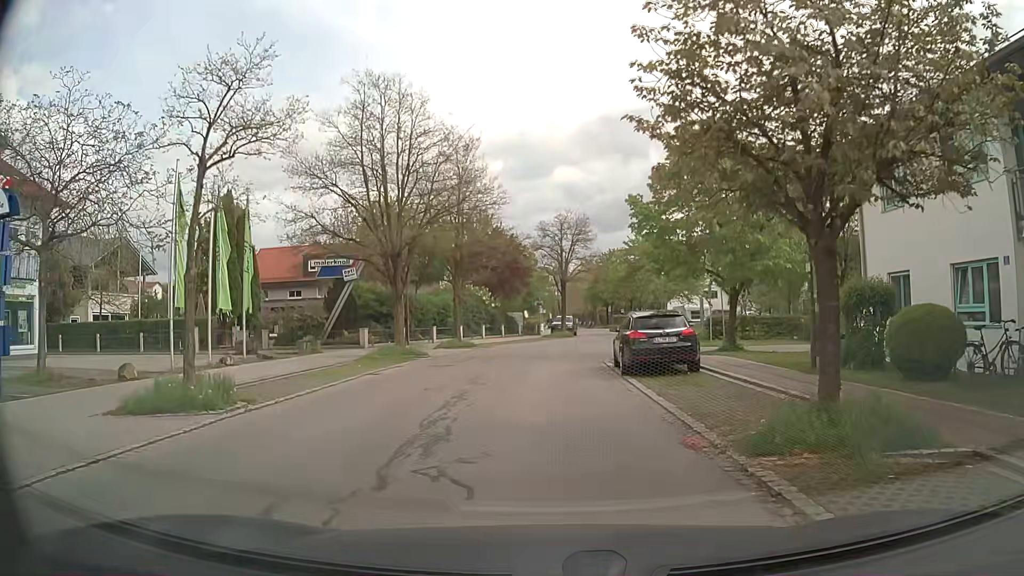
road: residential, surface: asphalt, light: Day
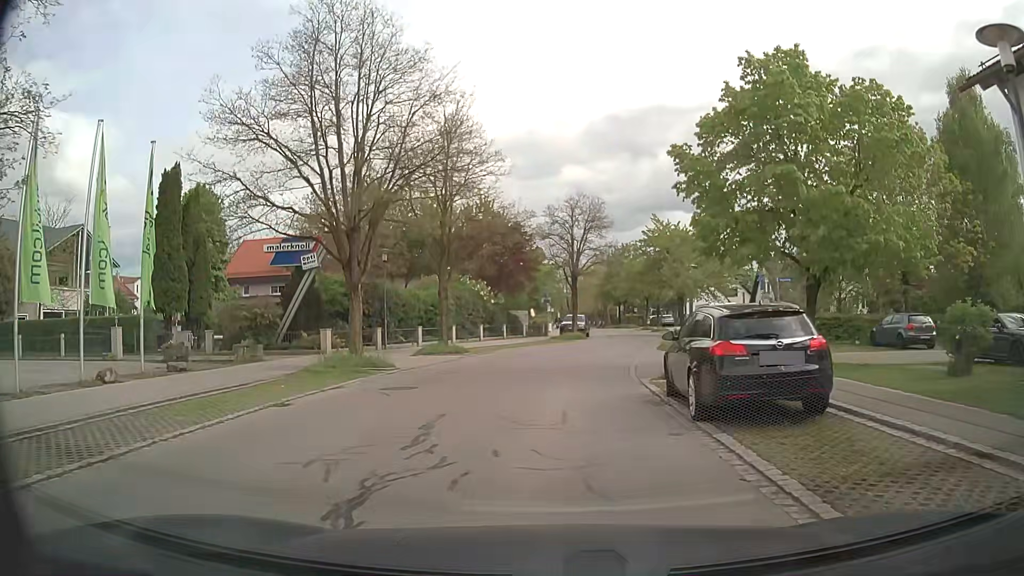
(0.0, +7.1) m; -1°
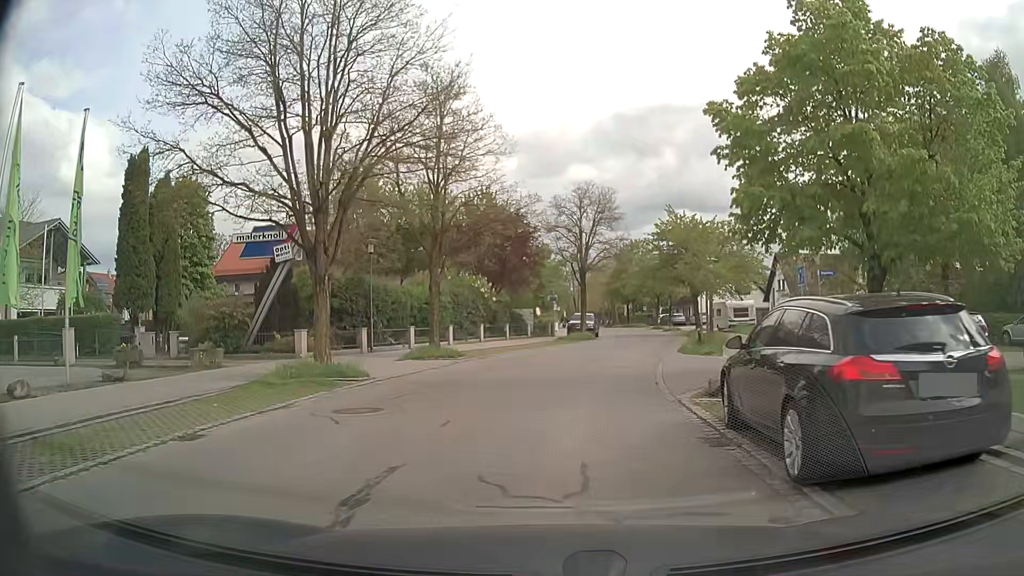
(0.0, +3.5) m; +1°
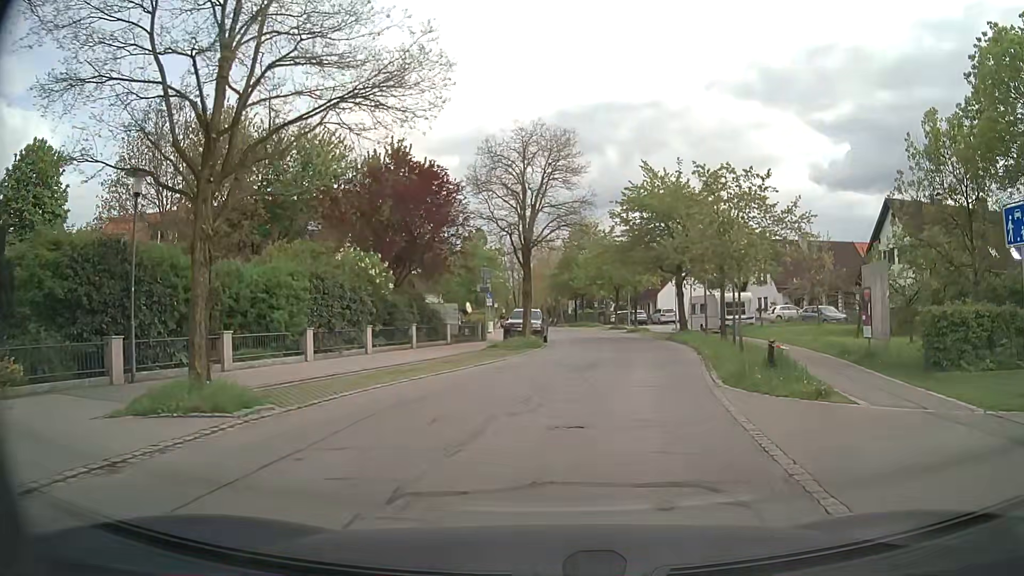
(+0.3, +13.8) m; +4°
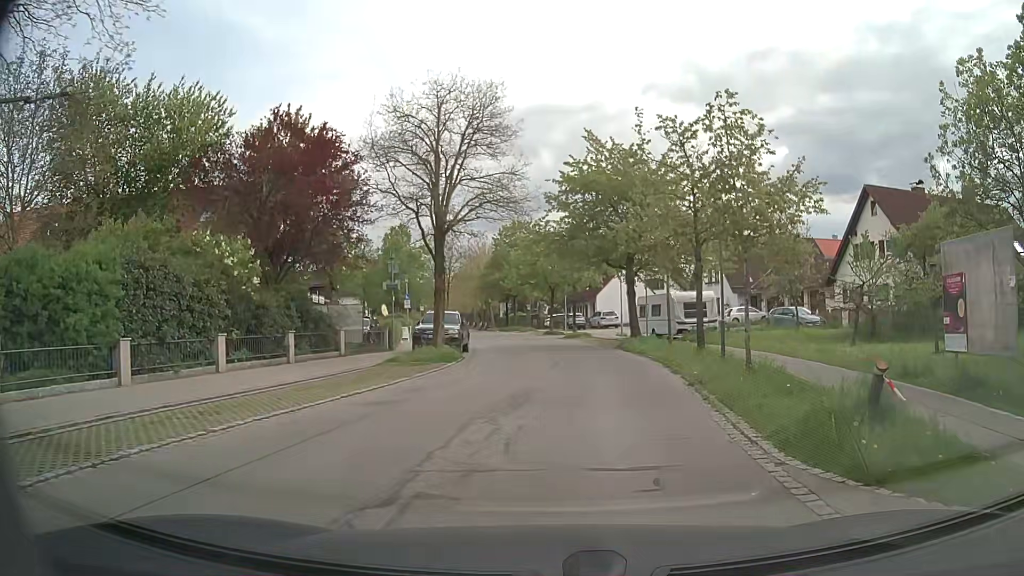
(+0.4, +6.8) m; +6°
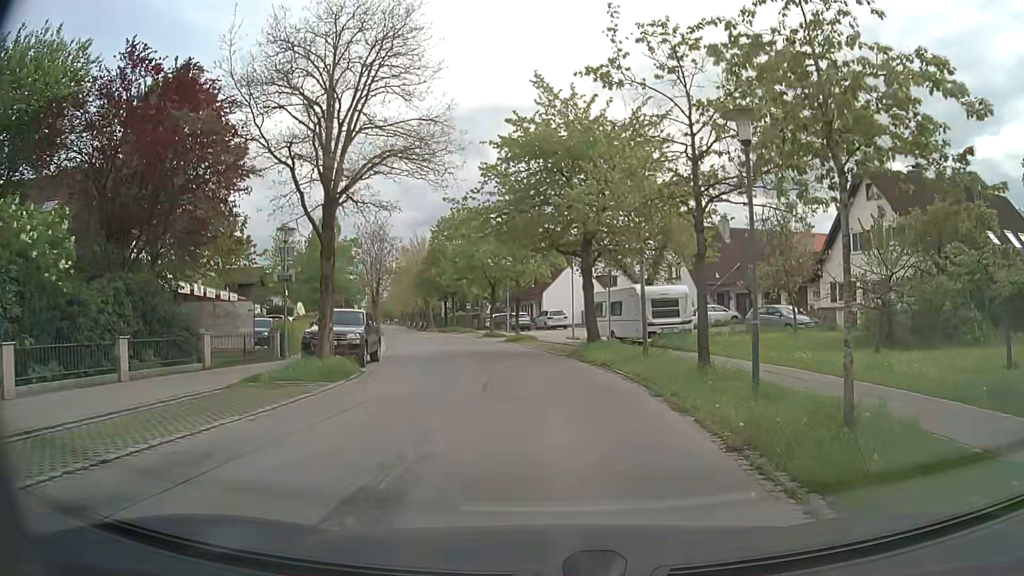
(+0.4, +6.7) m; +5°
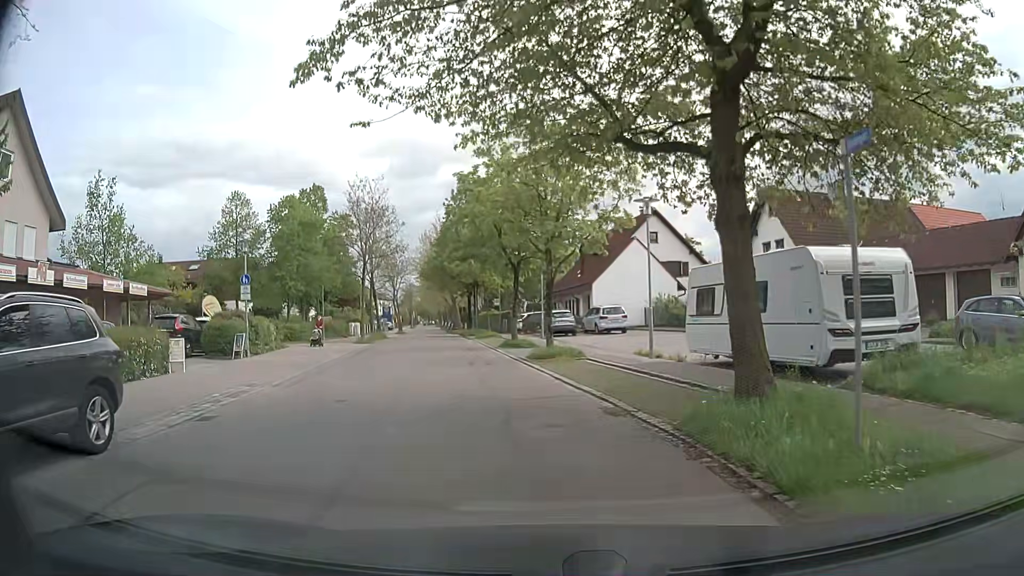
(-0.1, +16.5) m; -4°
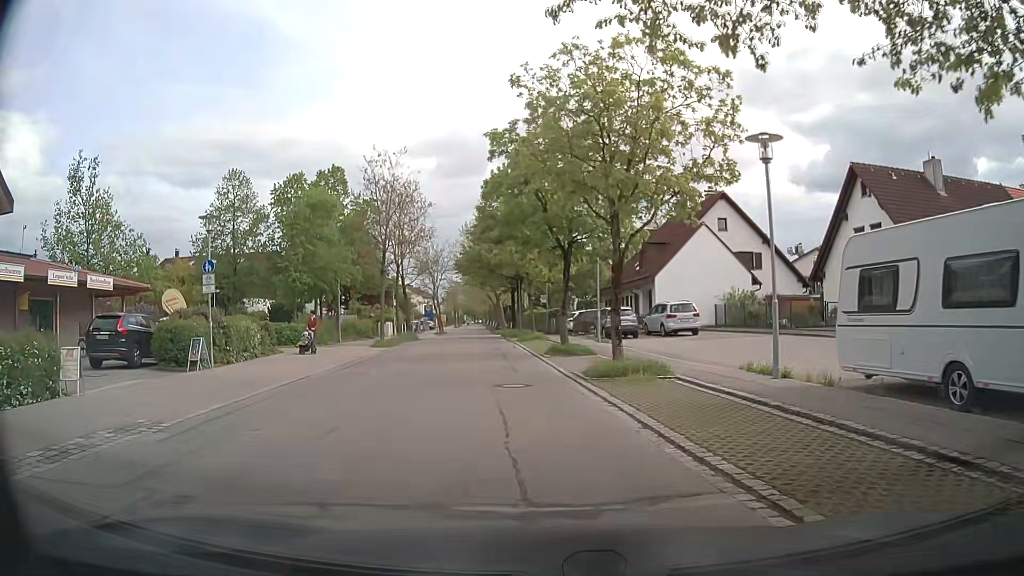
(-0.3, +6.9) m; -4°
(-1, +10) (-2, +20) (-3, +30) (-4, +40) (-5, +50) (-6, +60) (-7, +70) (-8, +80) (-10, +89) (-11, +99) m
